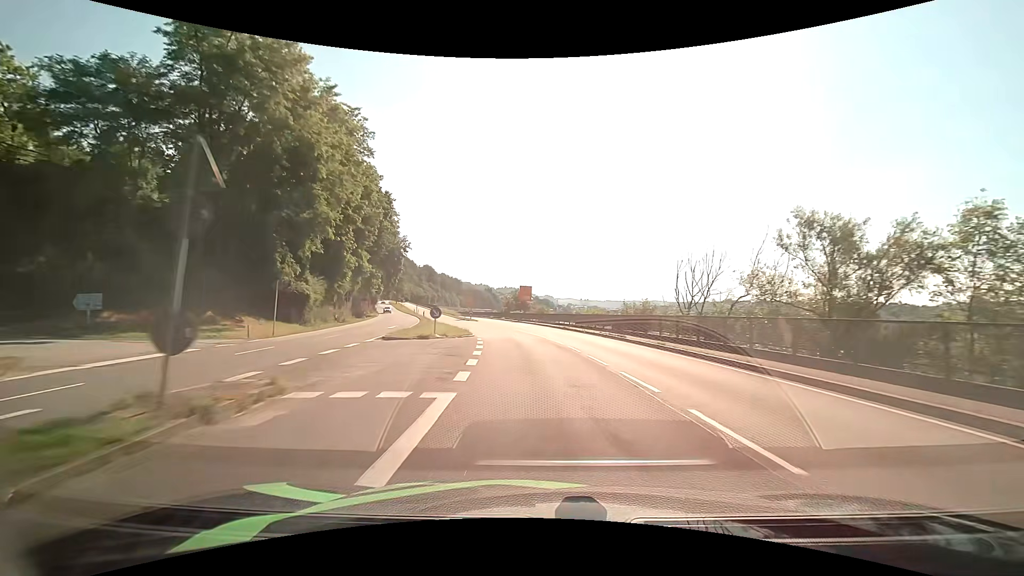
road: primary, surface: asphalt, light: Day
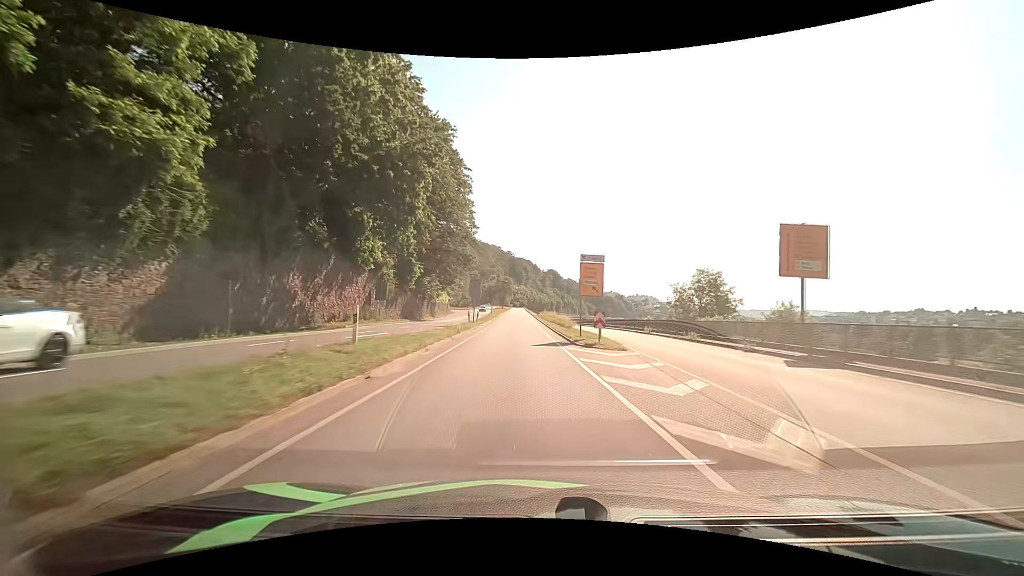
(-7.8, +57.1) m; -15°
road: primary_link
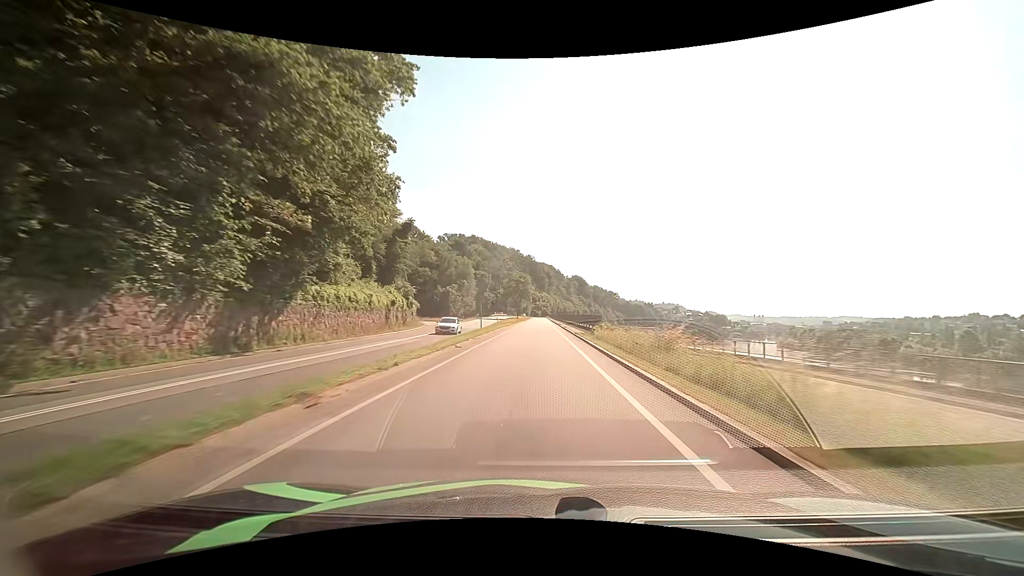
(-1.9, +51.2) m; -3°
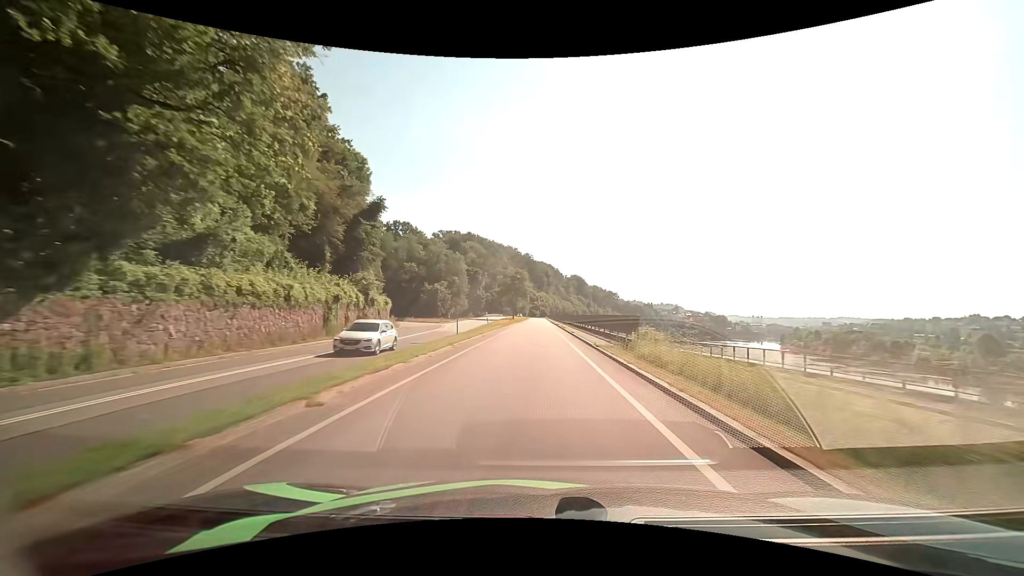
(0.0, +12.7) m; 0°
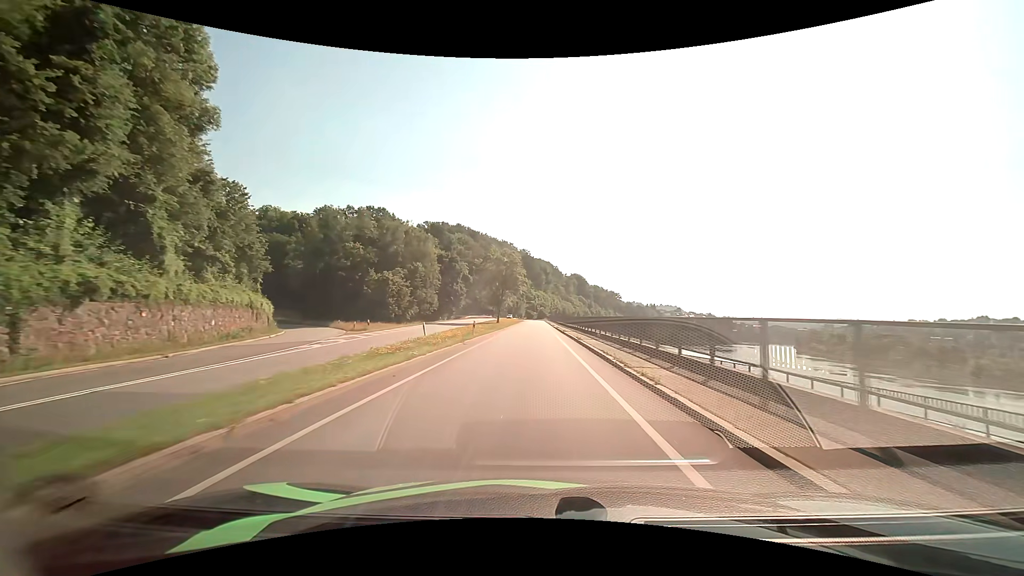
(0.0, +36.5) m; 0°
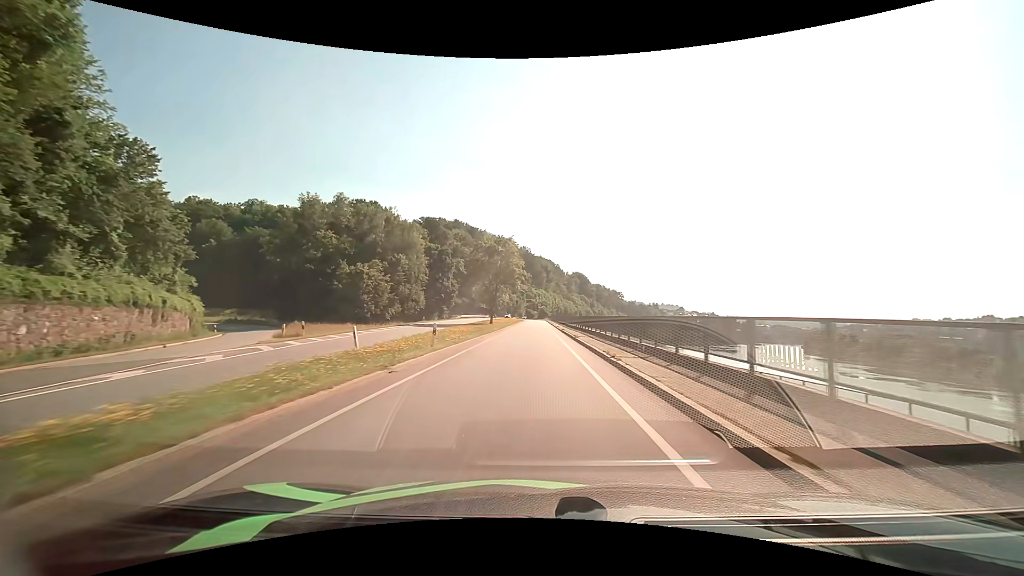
(-0.1, +11.9) m; 0°
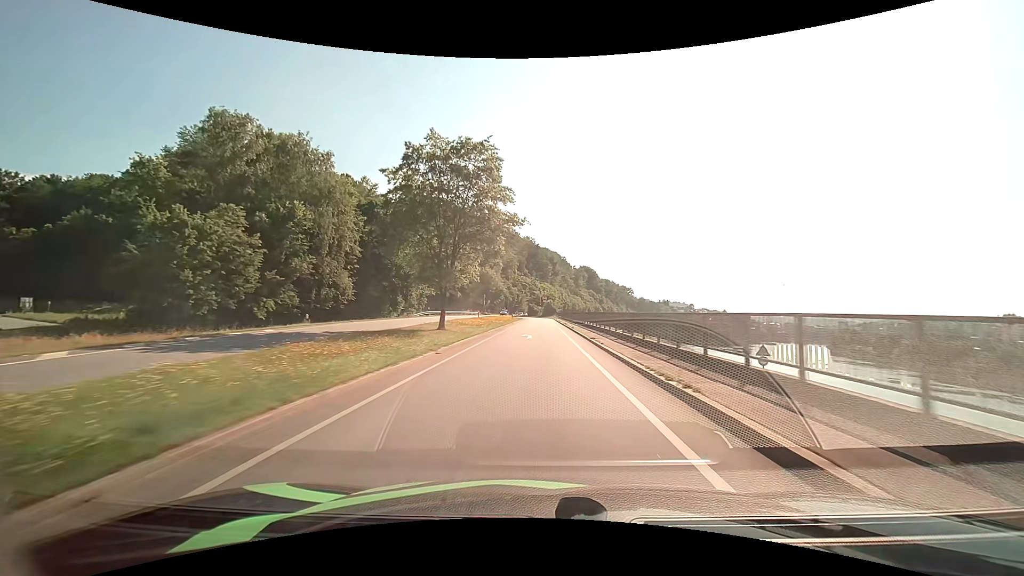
(-0.2, +34.9) m; -1°
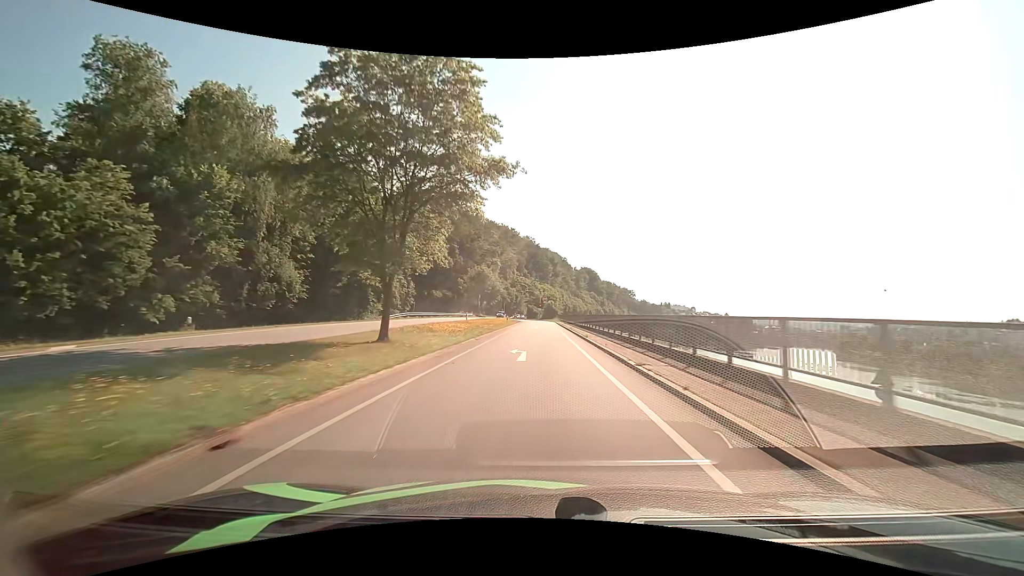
(0.0, +10.9) m; 0°
(0, +10) (0, +20) (0, +30) (0, +40) (0, +50) (+1, +60) (+1, +70) (+1, +80) (0, +90) (-2, +100) m
